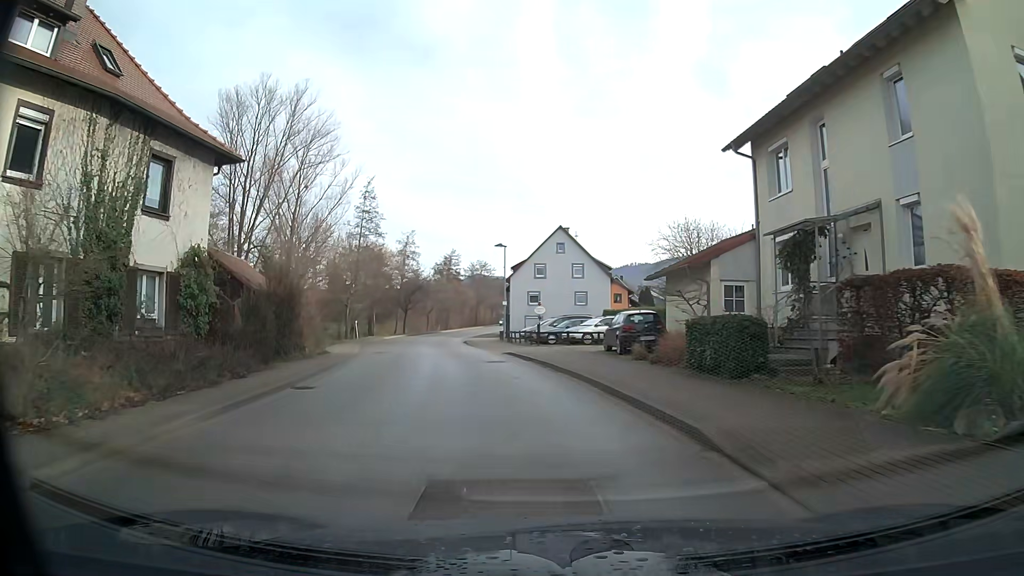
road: secondary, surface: asphalt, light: Day
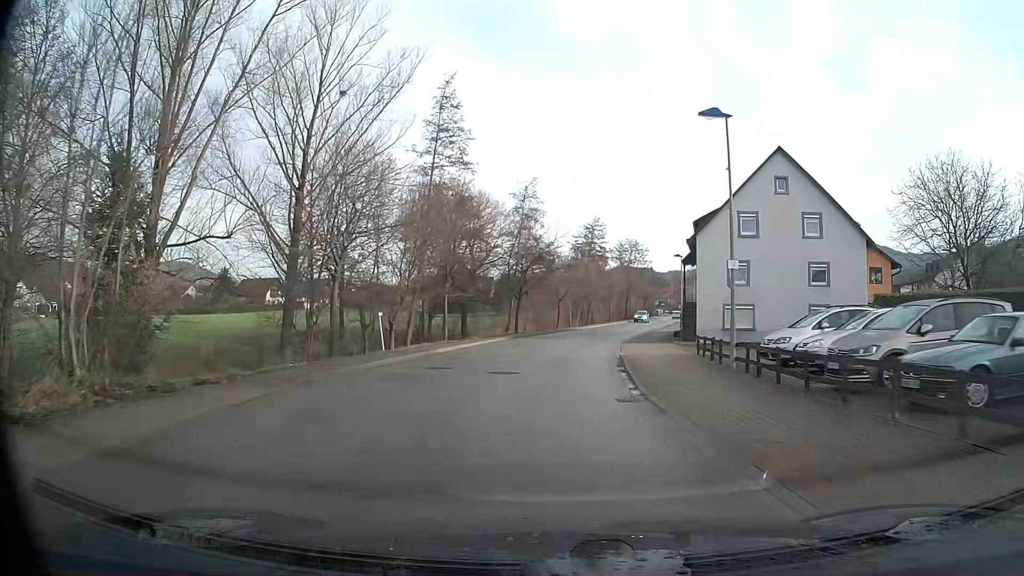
(-3.6, +28.3) m; -11°
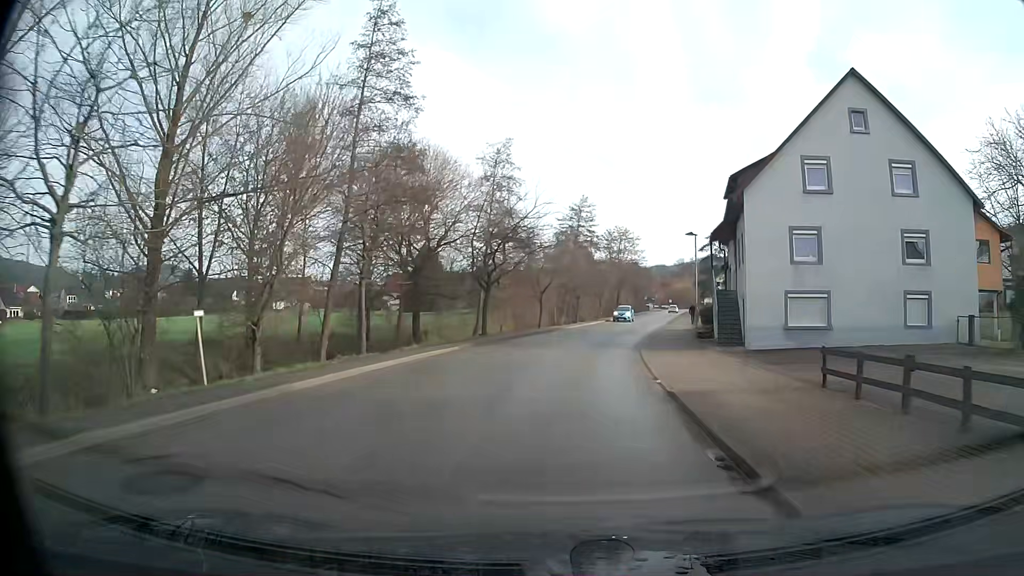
(+0.2, +12.1) m; +2°
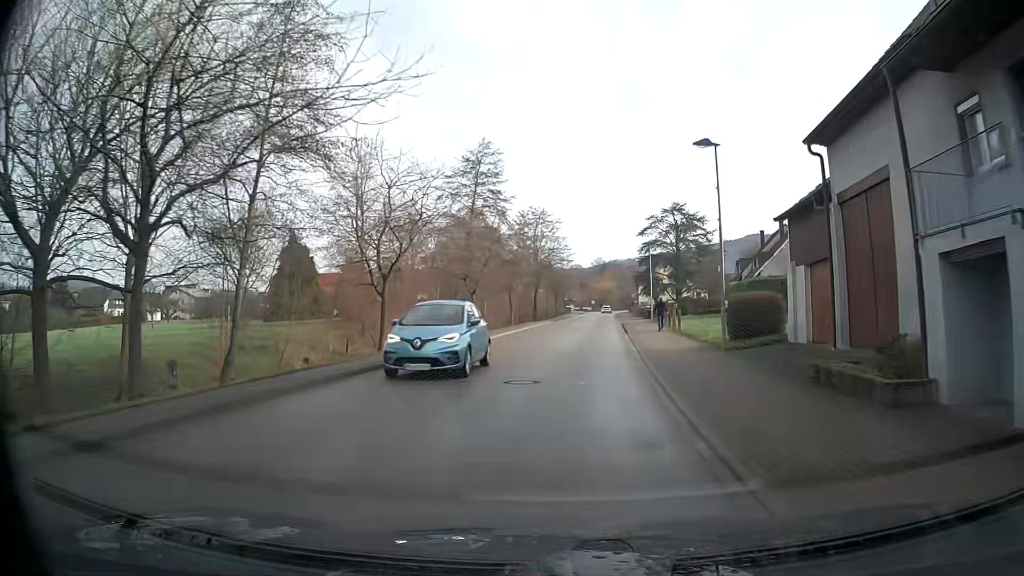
(+1.5, +25.0) m; +7°
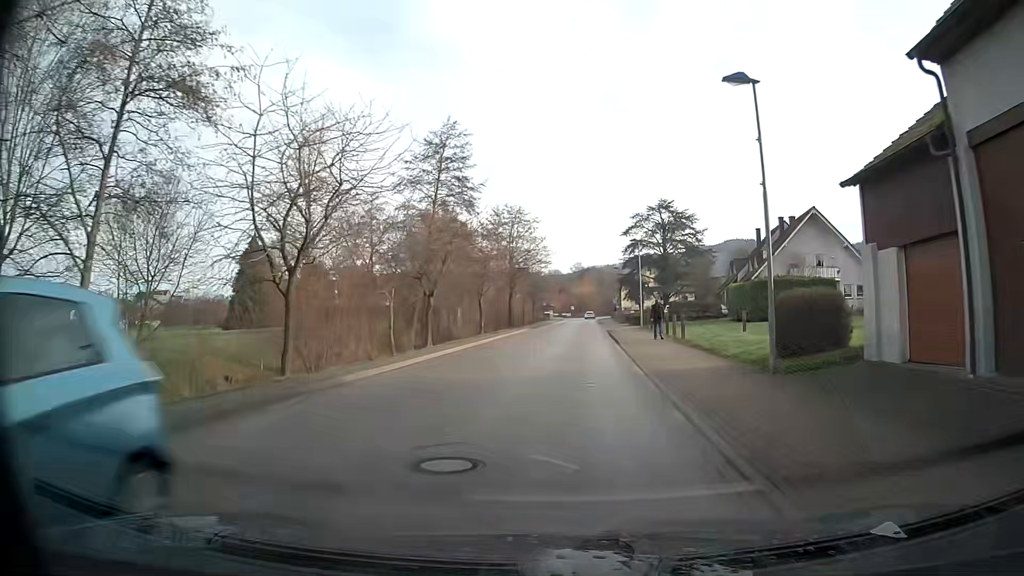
(+0.1, +6.5) m; +2°
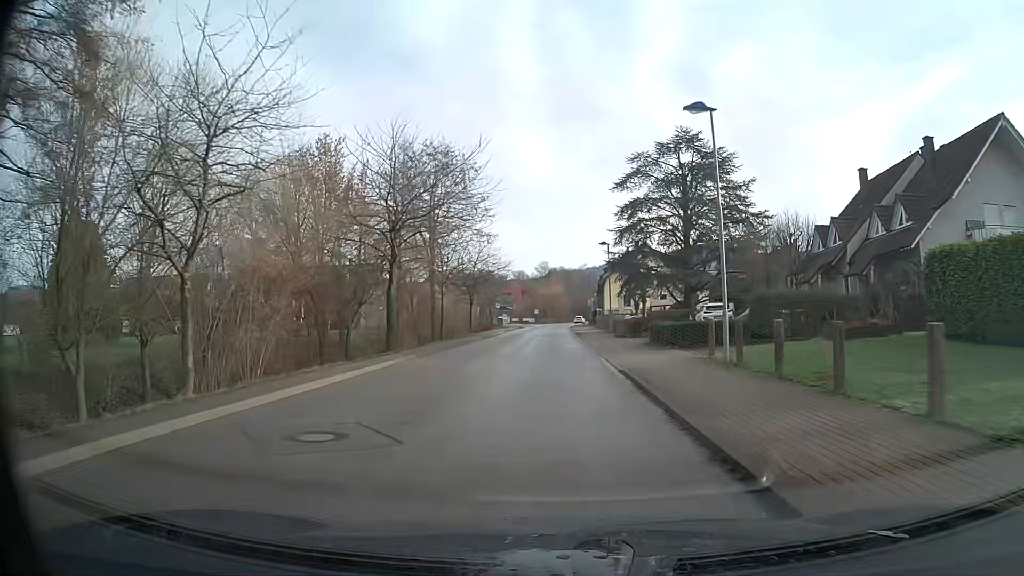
(+1.1, +32.7) m; +2°
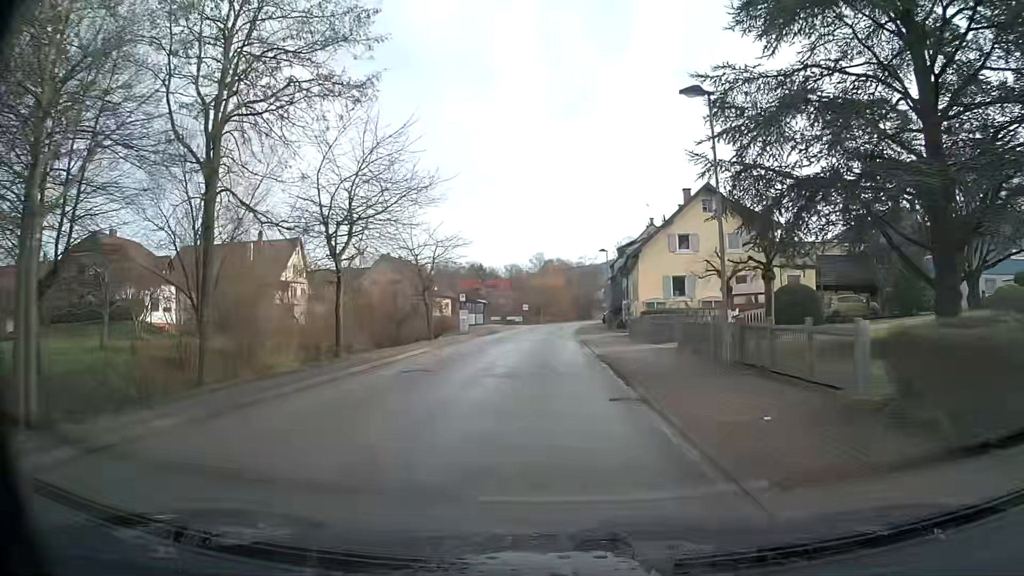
(+0.1, +33.6) m; 0°
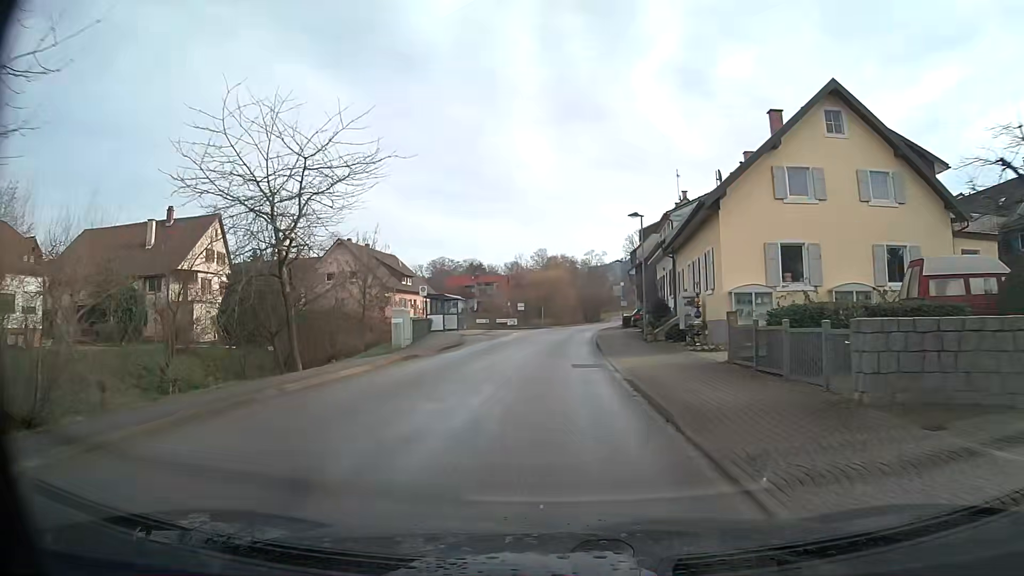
(0.0, +20.3) m; 0°
